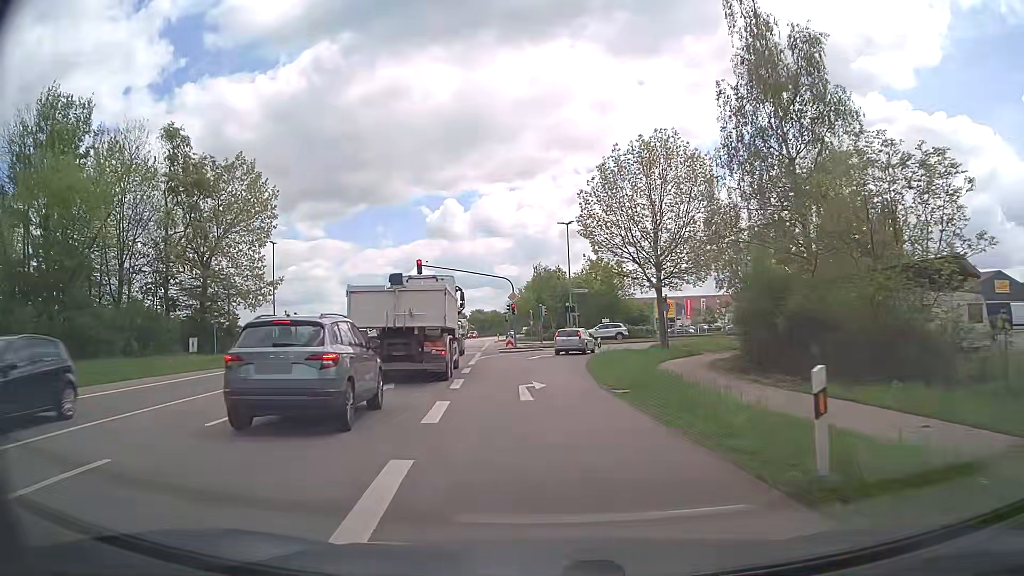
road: primary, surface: asphalt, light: Day
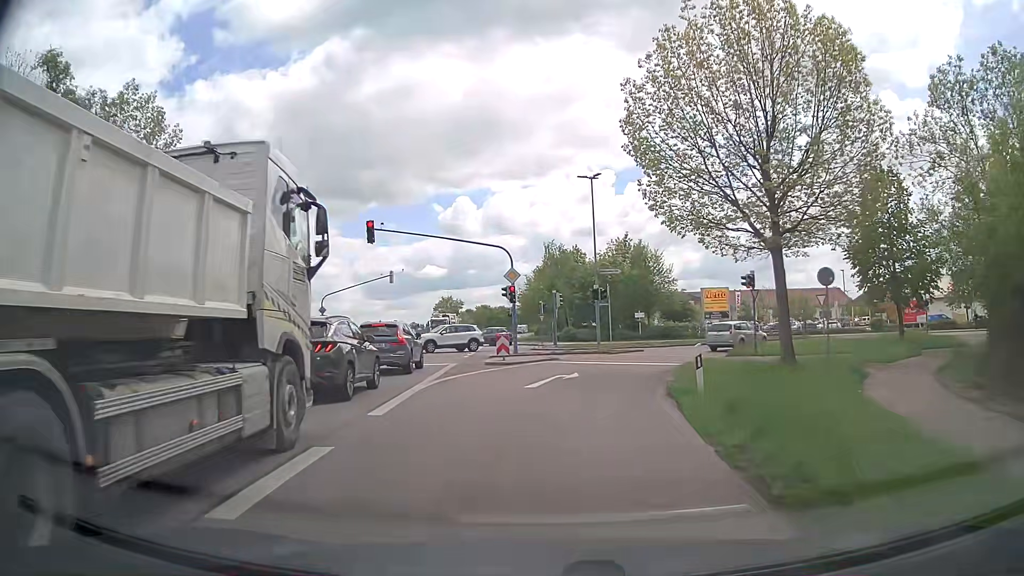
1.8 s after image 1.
(-0.2, +17.4) m; -1°
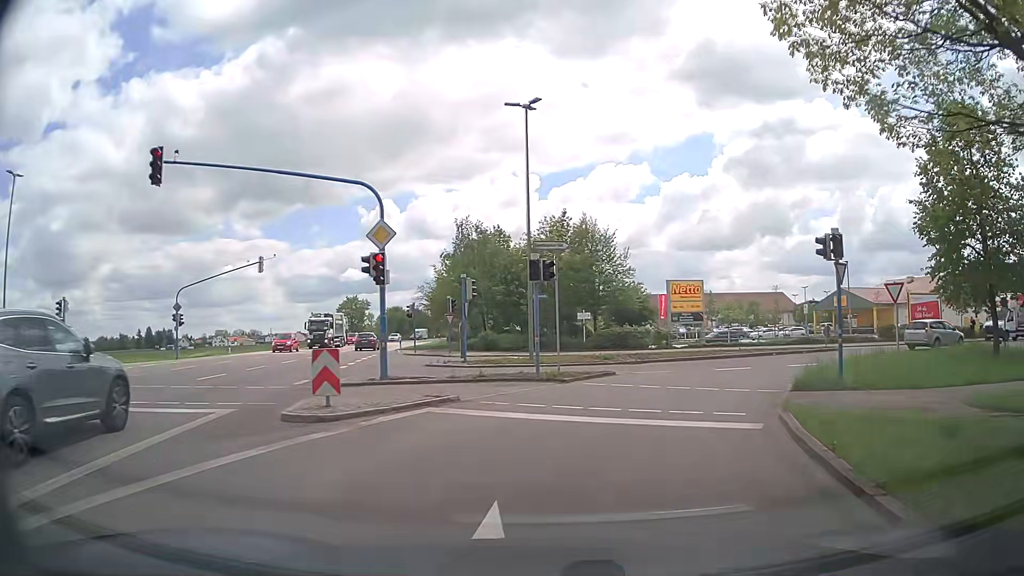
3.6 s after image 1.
(+0.4, +14.8) m; +6°
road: residential
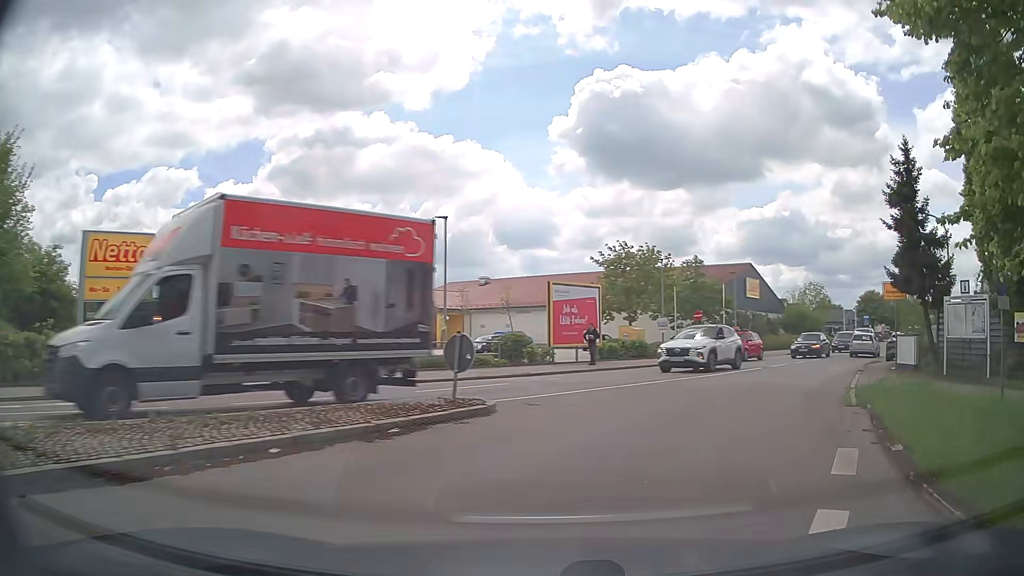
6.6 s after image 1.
(+6.6, +21.9) m; +39°
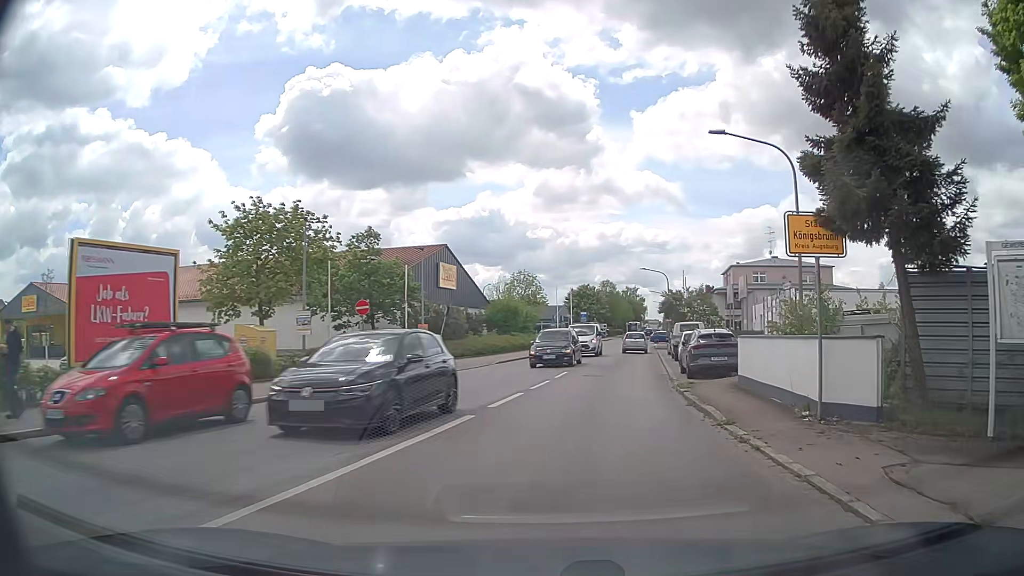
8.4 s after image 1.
(+3.9, +14.5) m; +26°
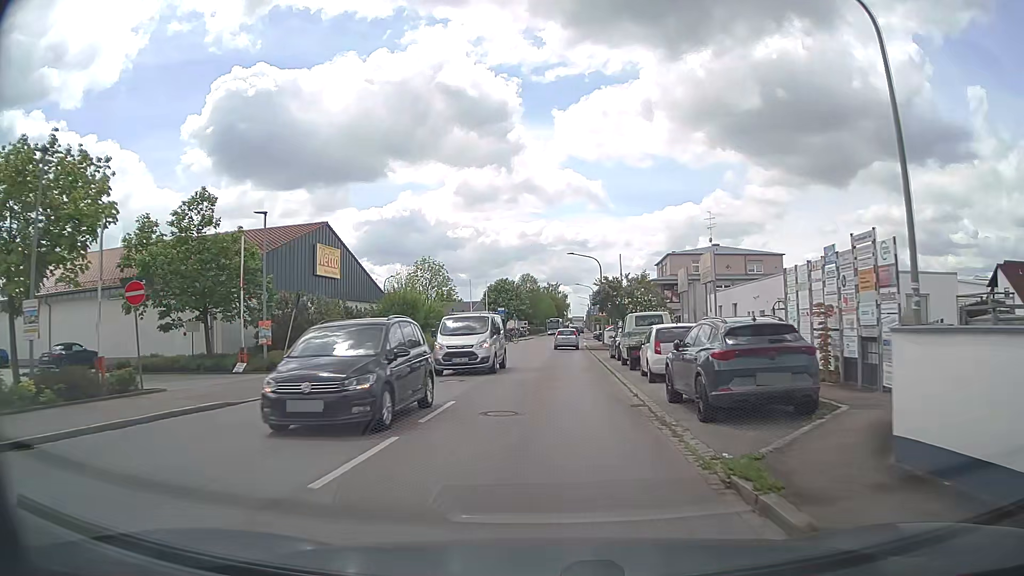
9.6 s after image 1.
(+1.0, +11.3) m; +8°
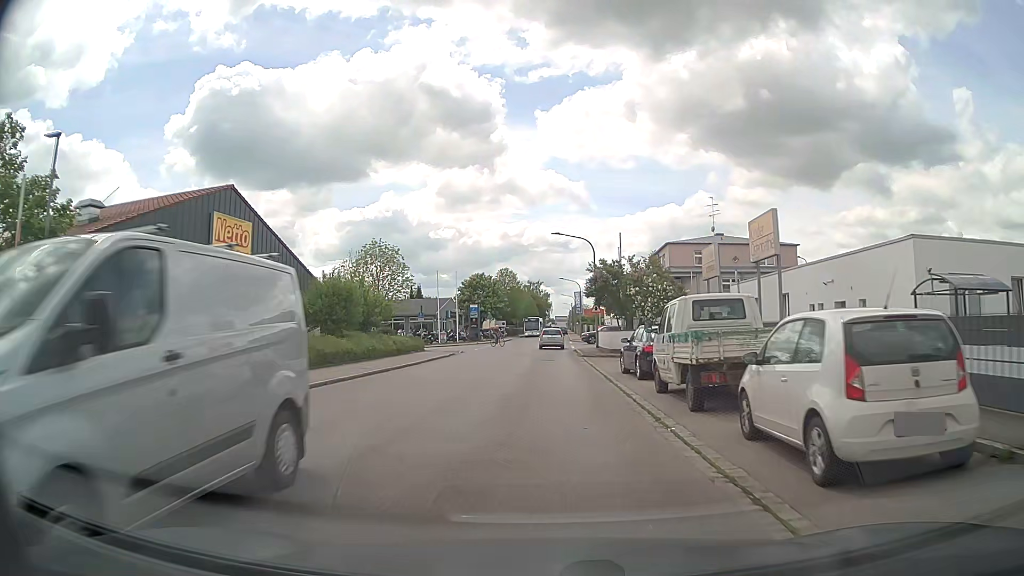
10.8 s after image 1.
(+0.2, +11.8) m; +2°
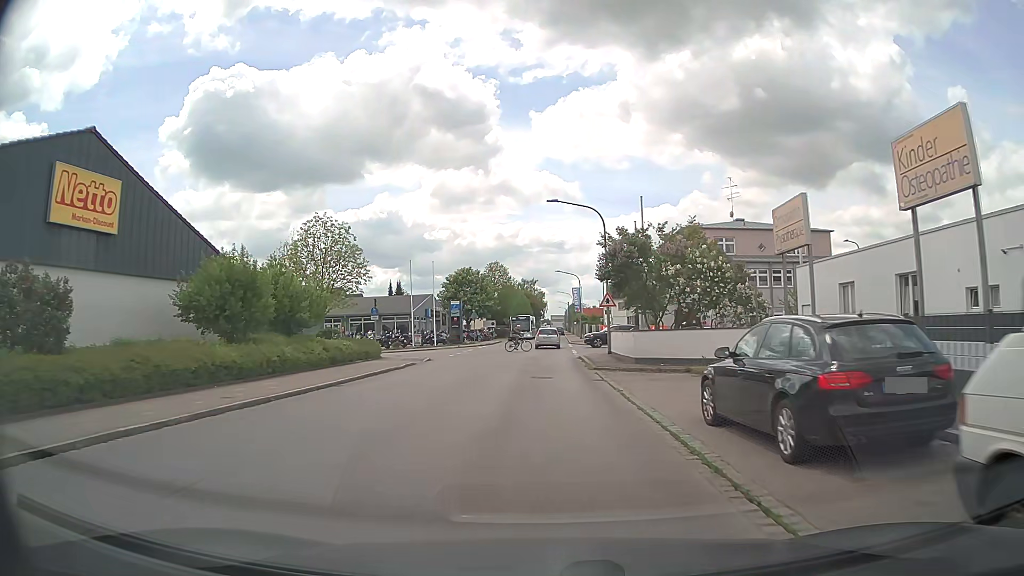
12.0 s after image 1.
(+0.1, +11.5) m; +1°
(0, +10) (0, +20) (0, +30) (0, +40) (0, +50) (0, +60) (+1, +70) (+1, +80) (+1, +90) (+1, +100) m
